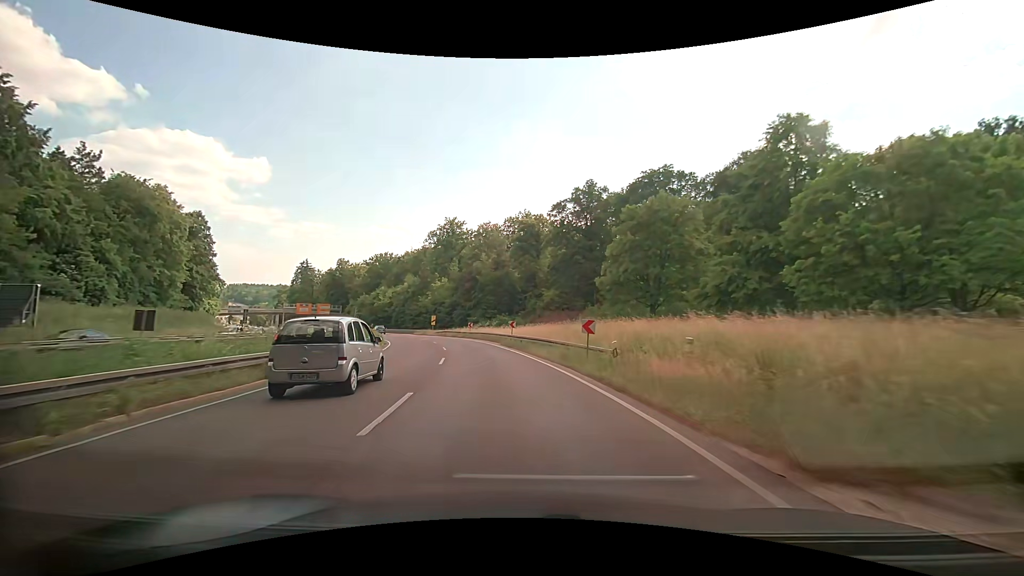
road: trunk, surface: asphalt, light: Day
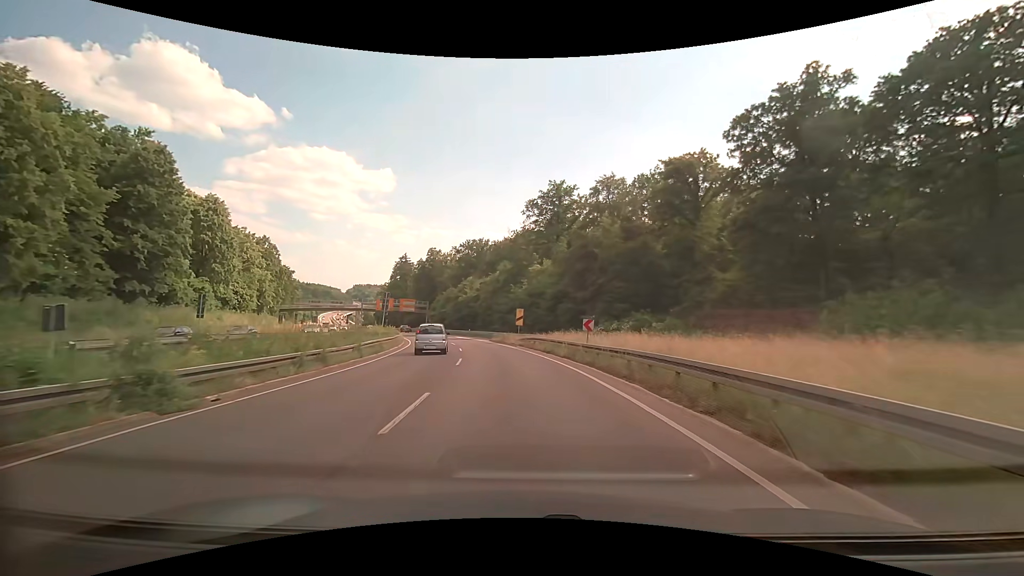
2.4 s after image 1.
(-4.7, +36.1) m; -14°
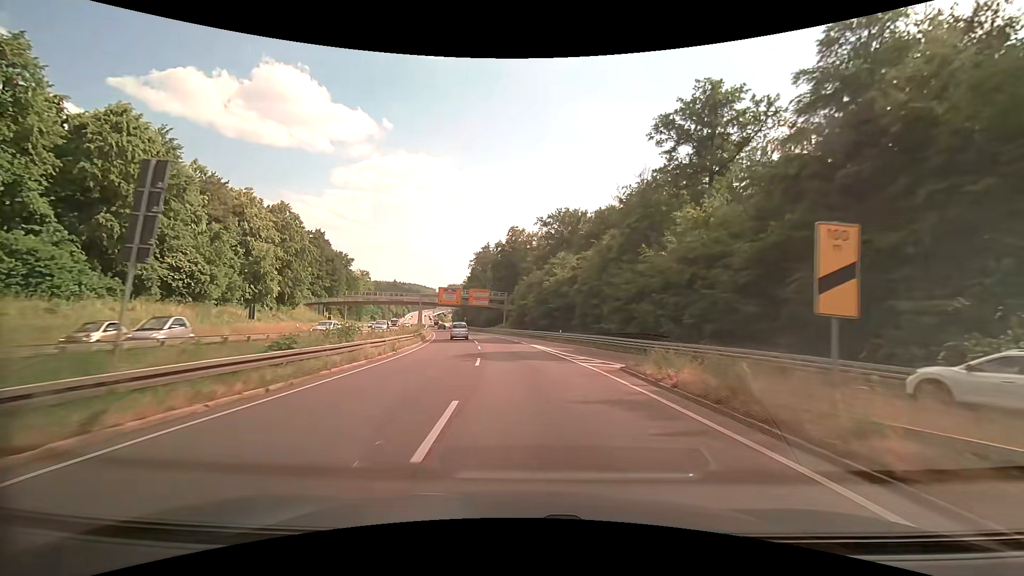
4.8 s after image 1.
(-3.7, +37.5) m; -11°
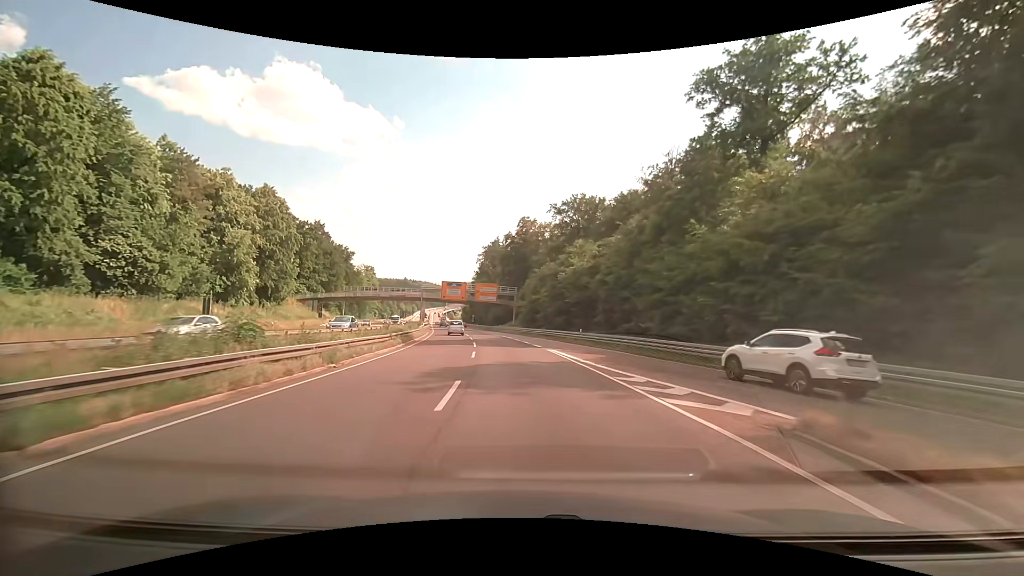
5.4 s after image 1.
(-0.2, +9.4) m; -1°
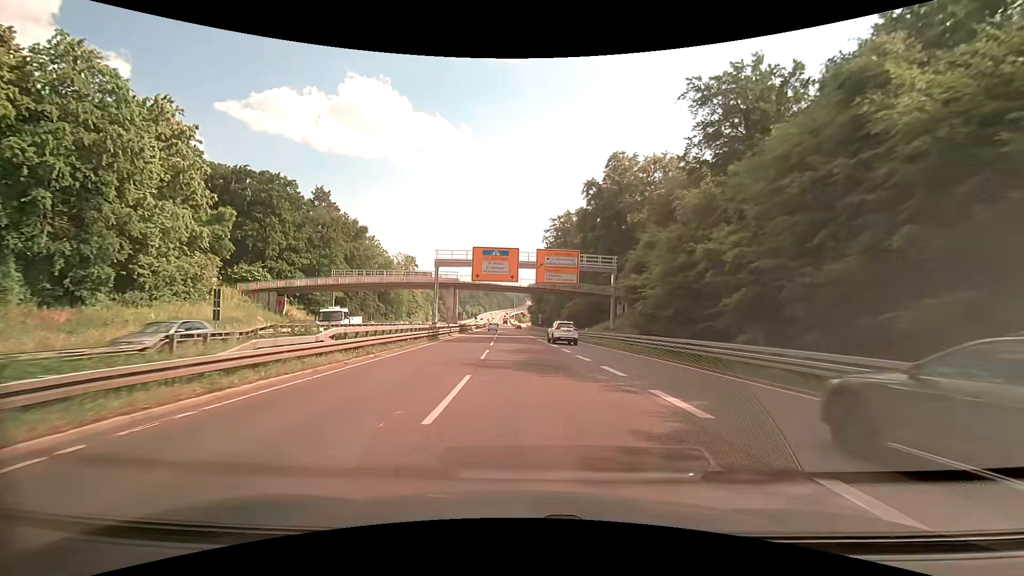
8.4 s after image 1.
(-3.6, +45.6) m; -8°
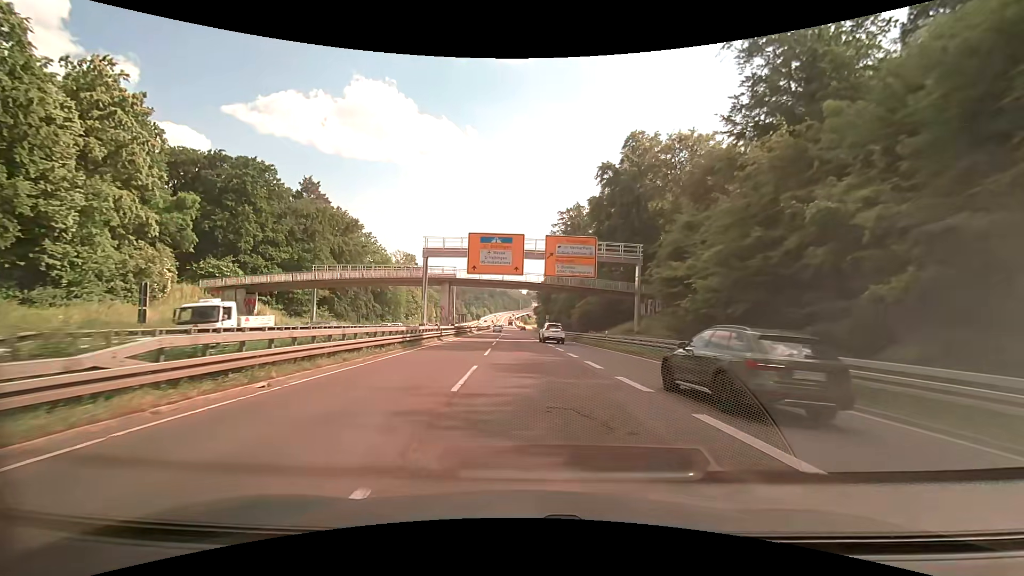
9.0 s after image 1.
(-0.1, +8.6) m; -1°
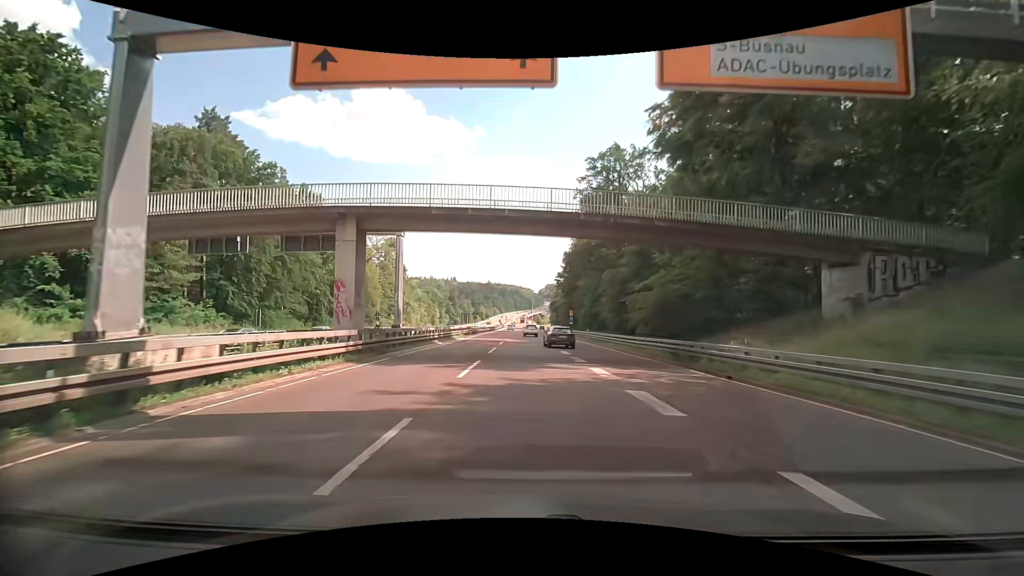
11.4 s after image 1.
(-0.6, +32.9) m; -1°
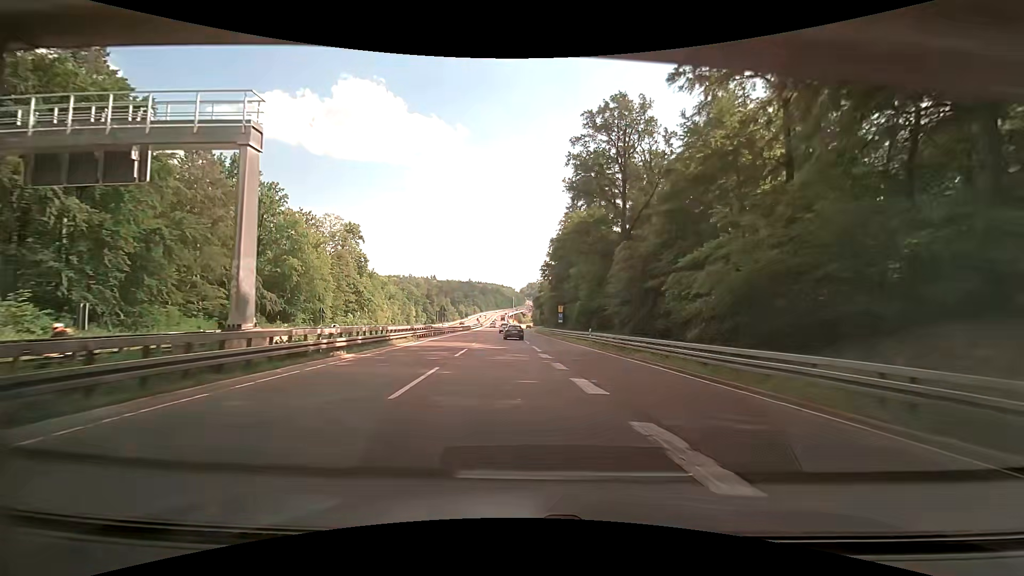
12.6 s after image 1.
(+0.1, +15.6) m; +2°
(0, +10) (0, +20) (0, +30) (0, +40) (0, +50) (0, +60) (0, +70) (0, +80) (-1, +90) (-1, +100) m
